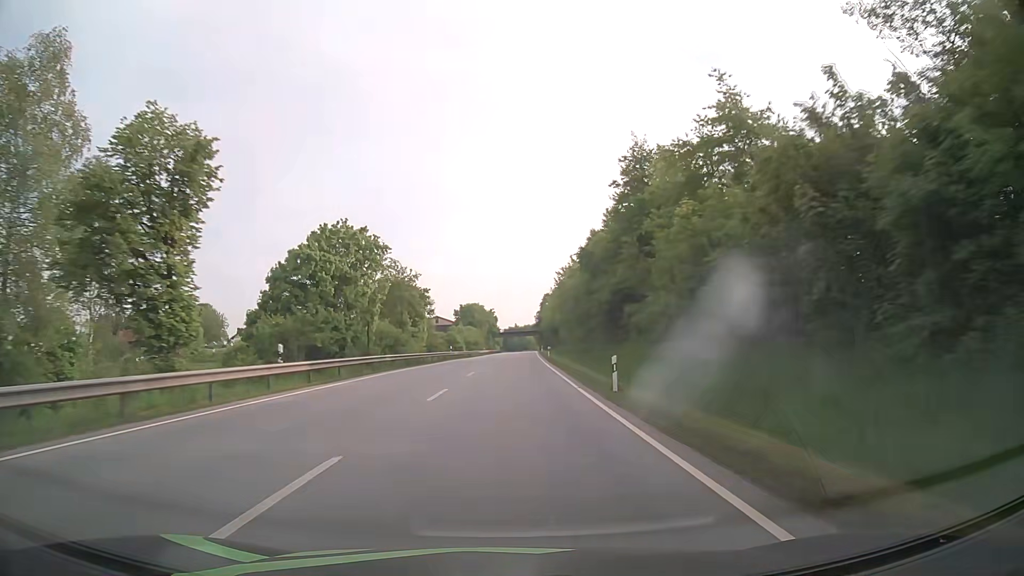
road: primary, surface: asphalt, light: Day
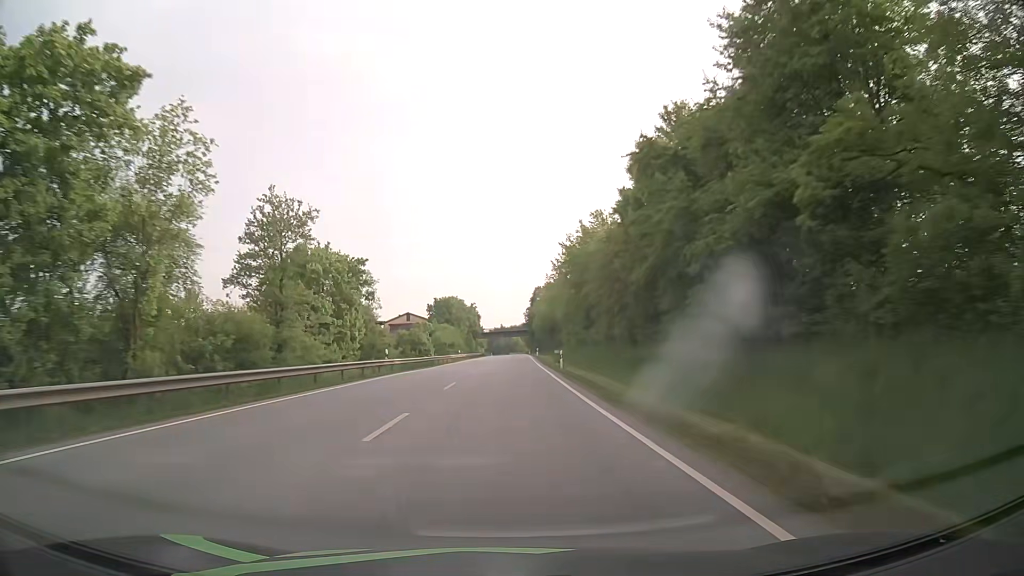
(+0.4, +30.8) m; +1°
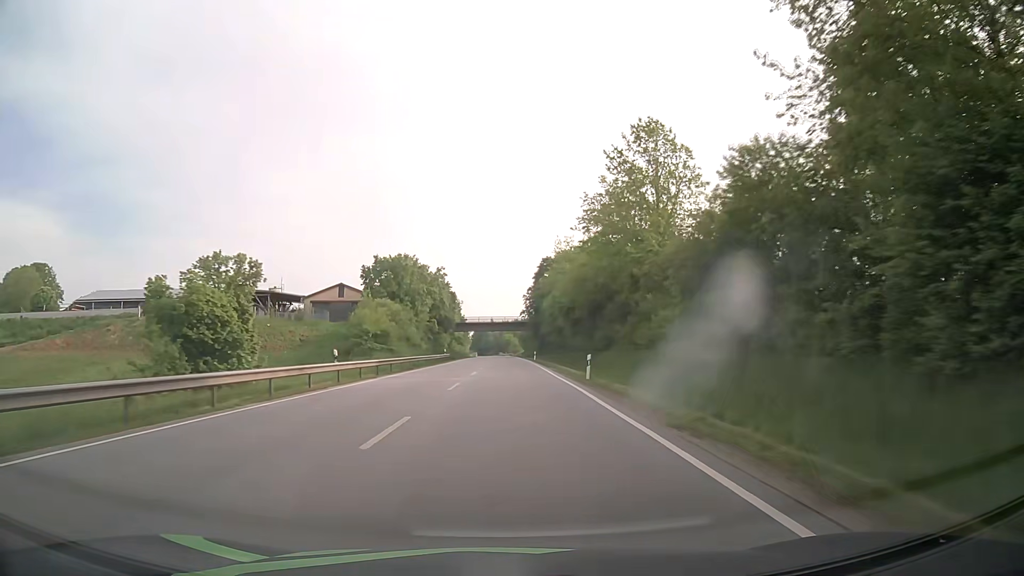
(+0.8, +61.5) m; +1°
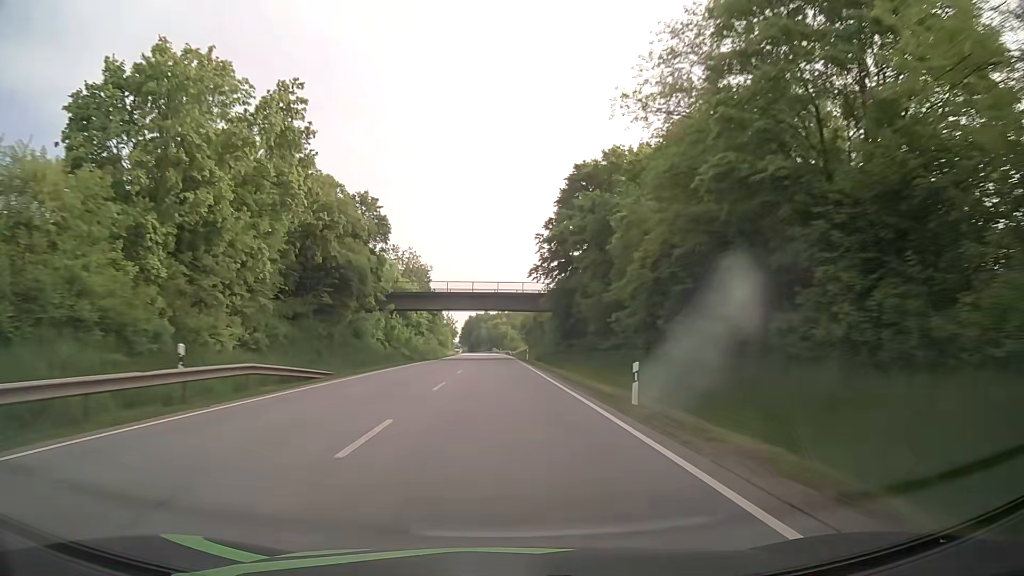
(+0.3, +61.5) m; 0°
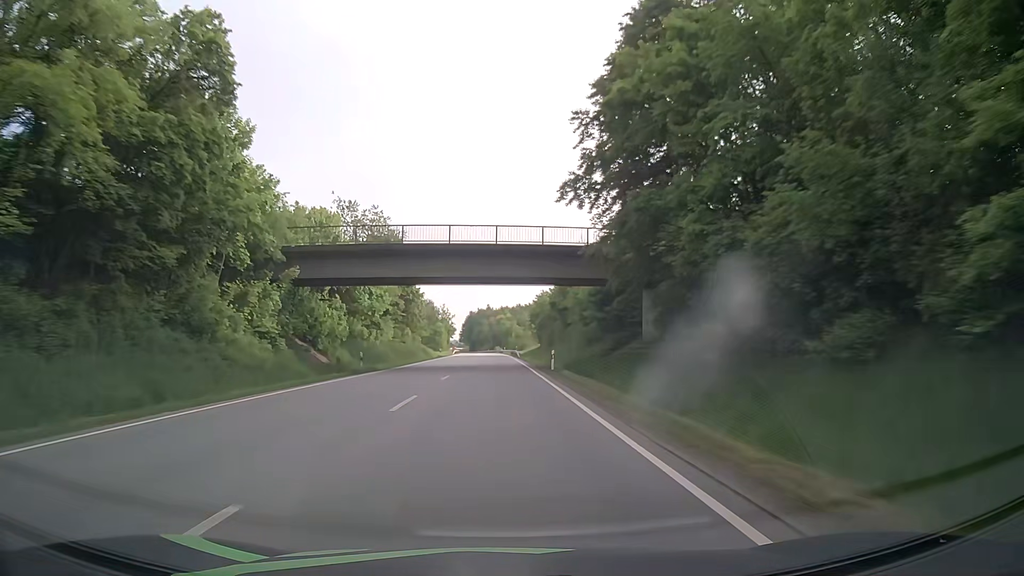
(0.0, +30.8) m; -1°
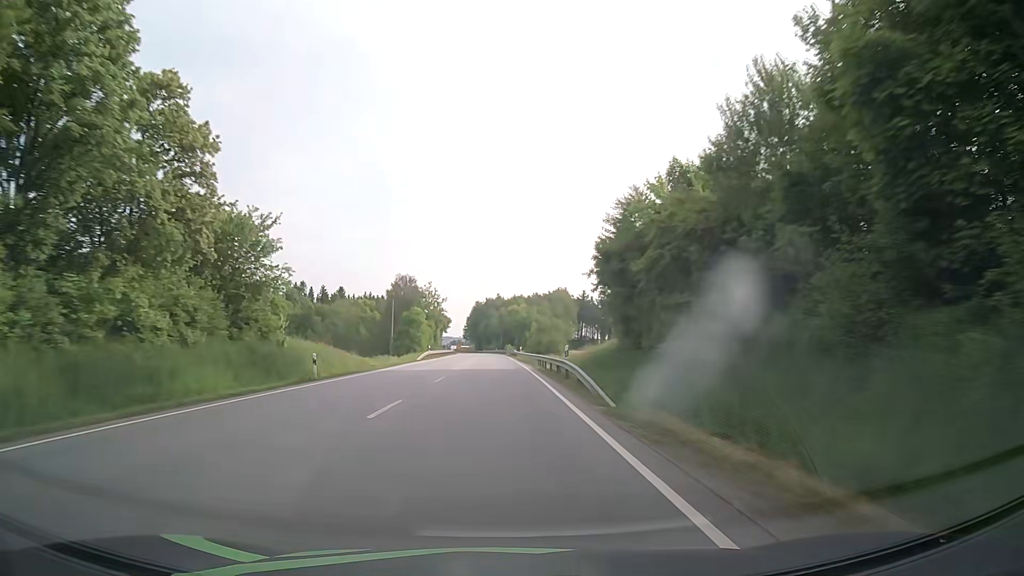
(0.0, +62.0) m; 0°
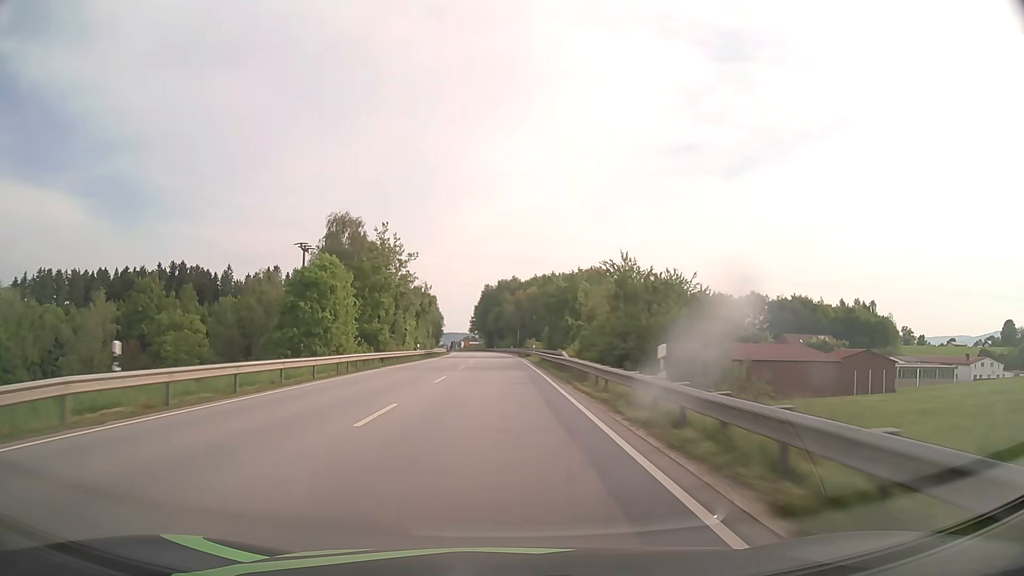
(-0.8, +62.1) m; -1°
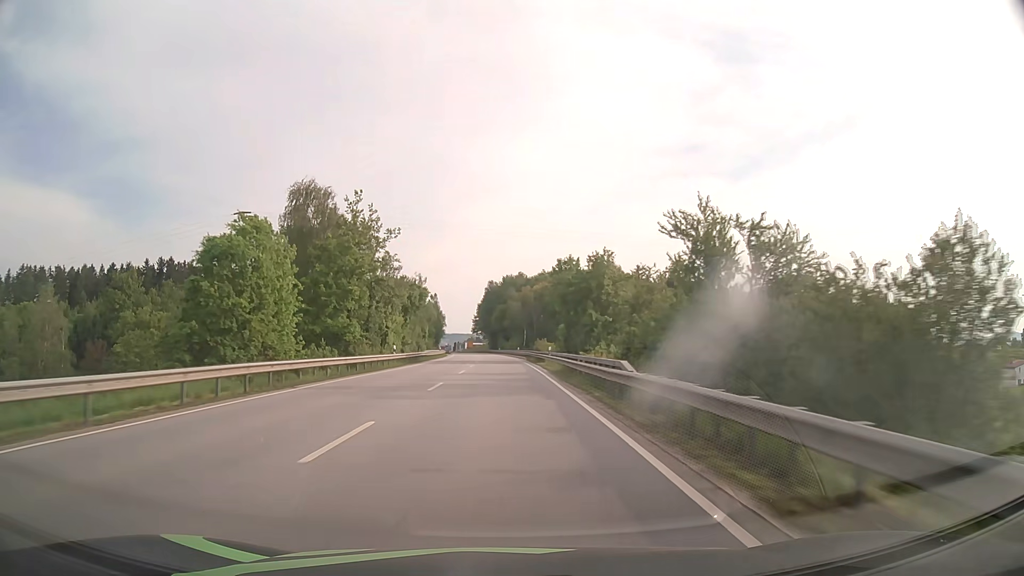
(-0.1, +15.5) m; 0°
(0, +10) (0, +20) (0, +30) (0, +40) (-1, +50) (-1, +60) (-1, +70) (-1, +80) (-2, +90) (-2, +100) m
